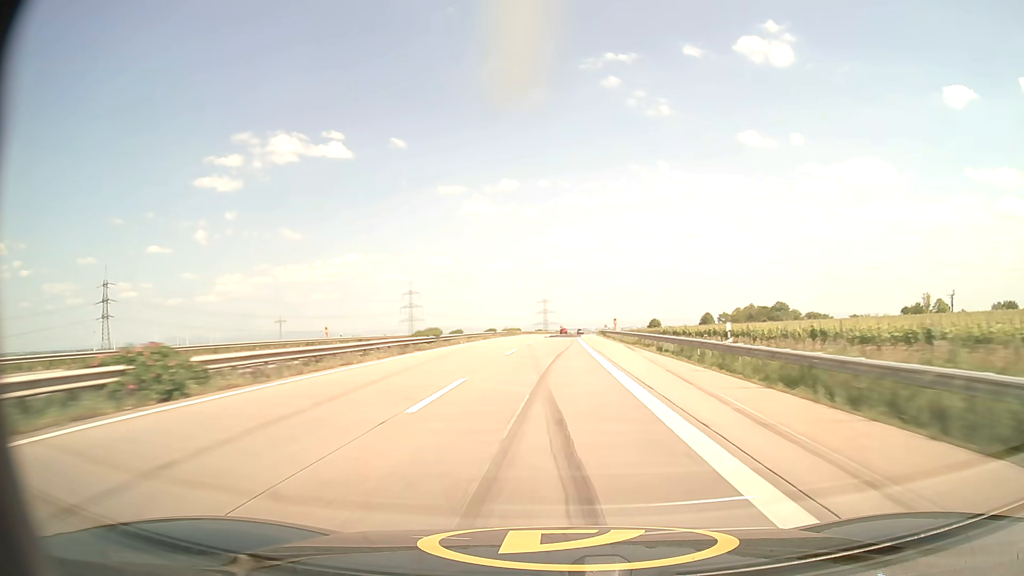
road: motorway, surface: asphalt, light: Day
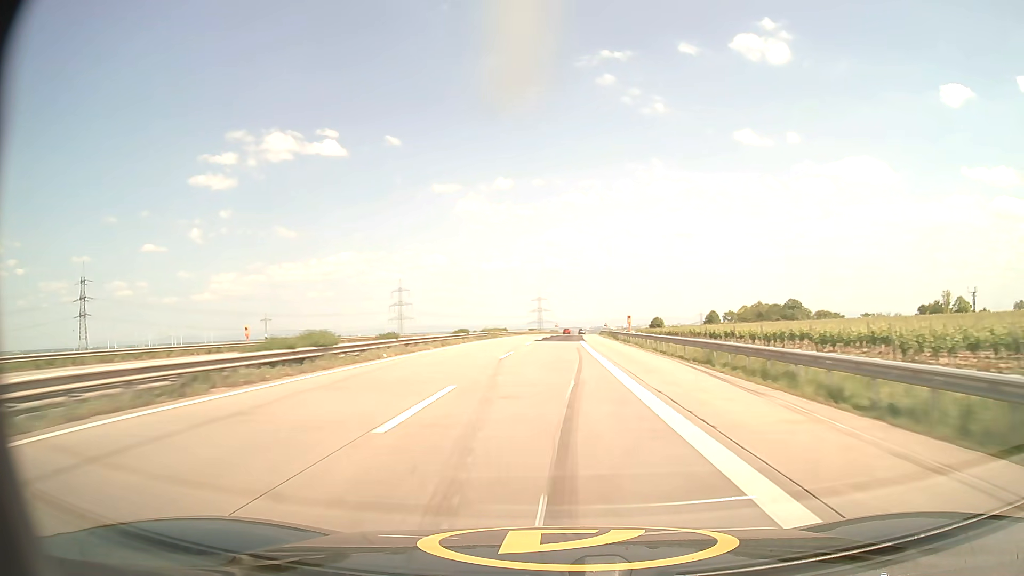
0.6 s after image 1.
(+0.1, +20.6) m; 0°
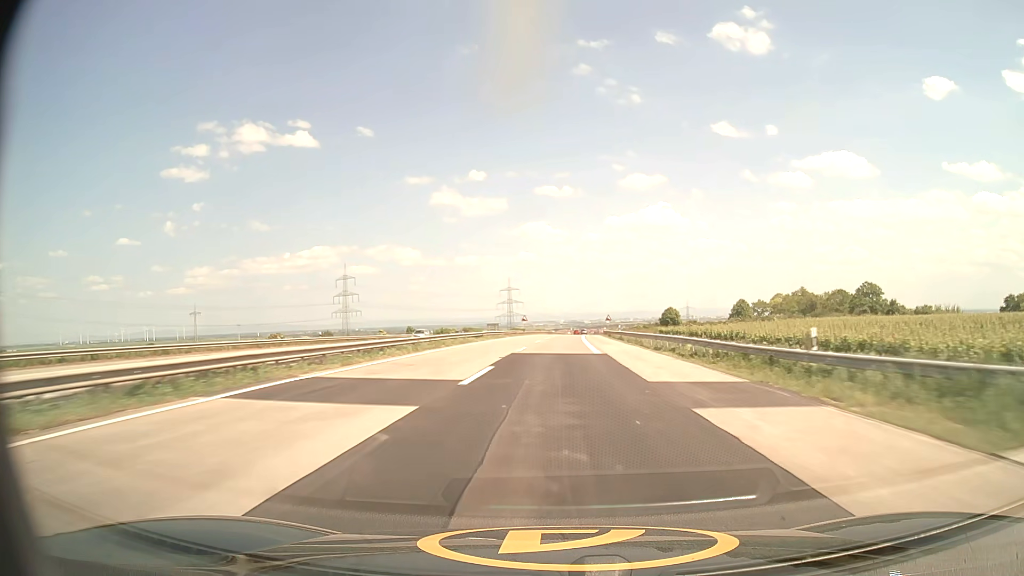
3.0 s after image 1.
(+1.6, +82.4) m; +2°
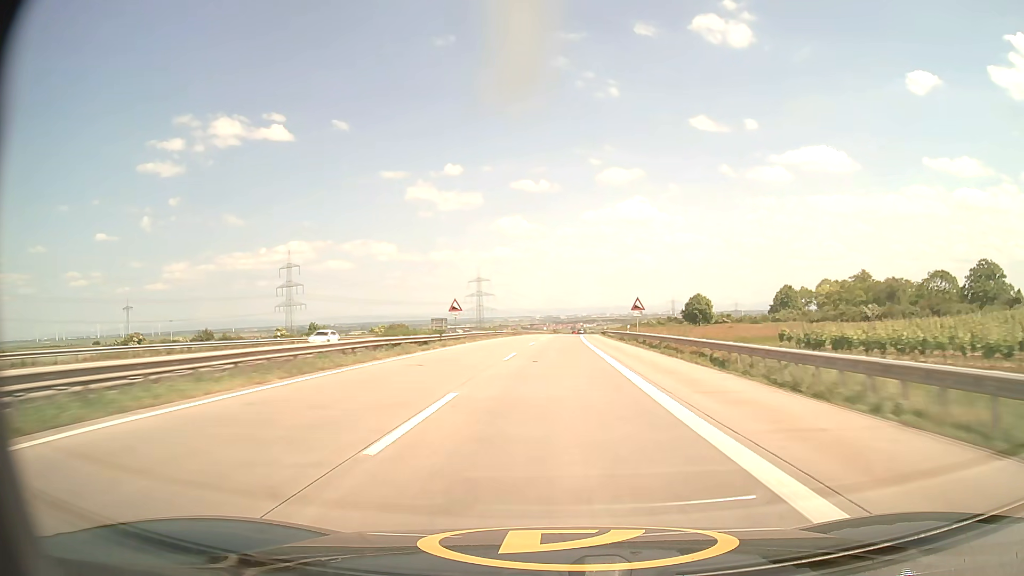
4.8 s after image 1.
(+1.1, +62.5) m; +2°
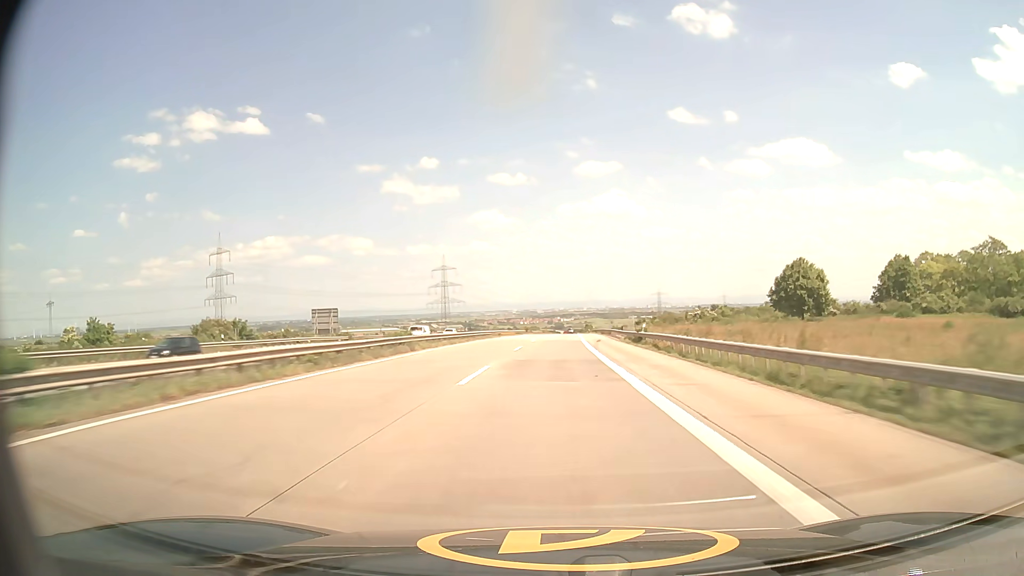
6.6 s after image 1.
(+1.1, +63.6) m; +2°
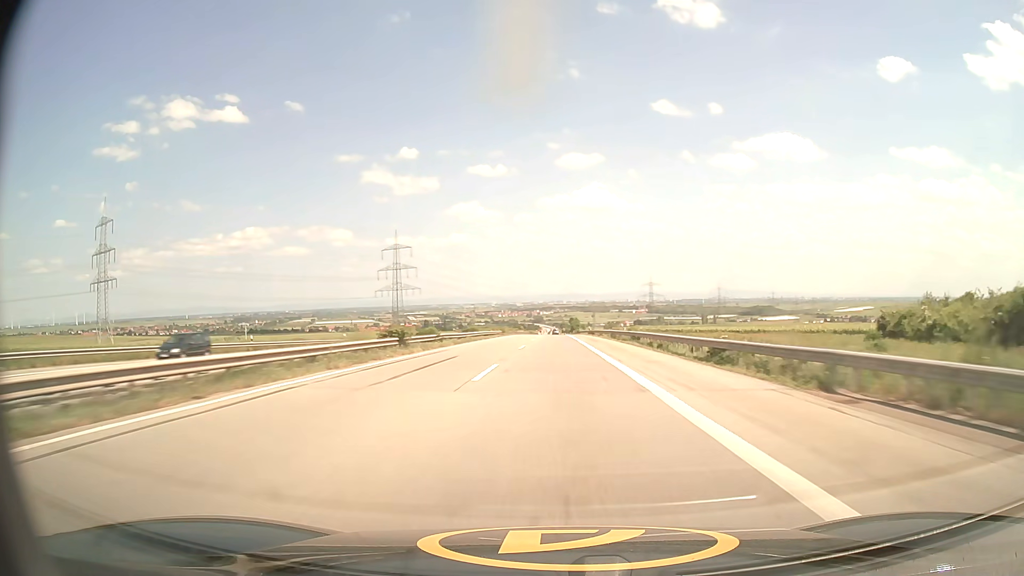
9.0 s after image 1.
(+1.4, +86.5) m; +2°
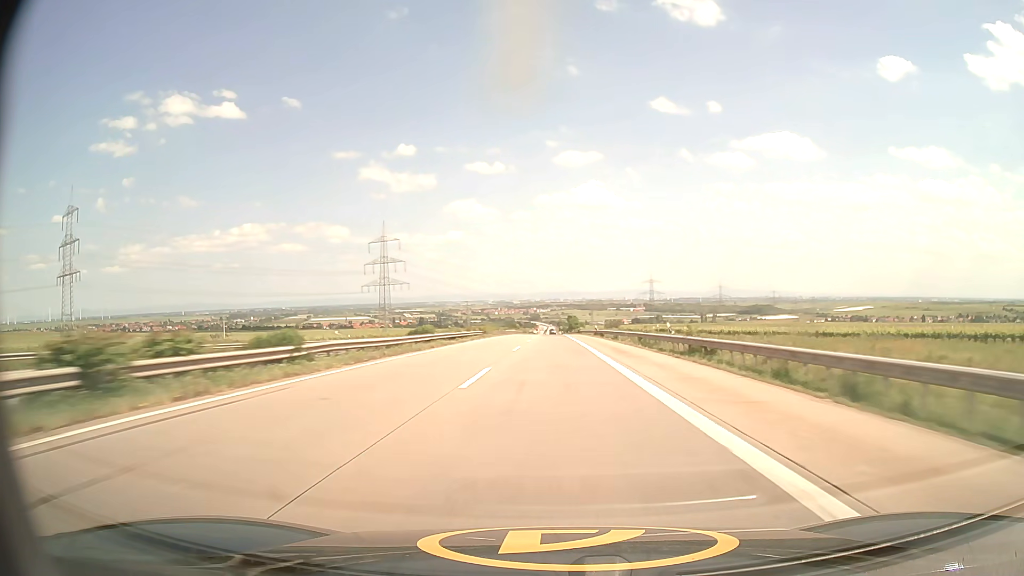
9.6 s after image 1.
(0.0, +22.1) m; 0°
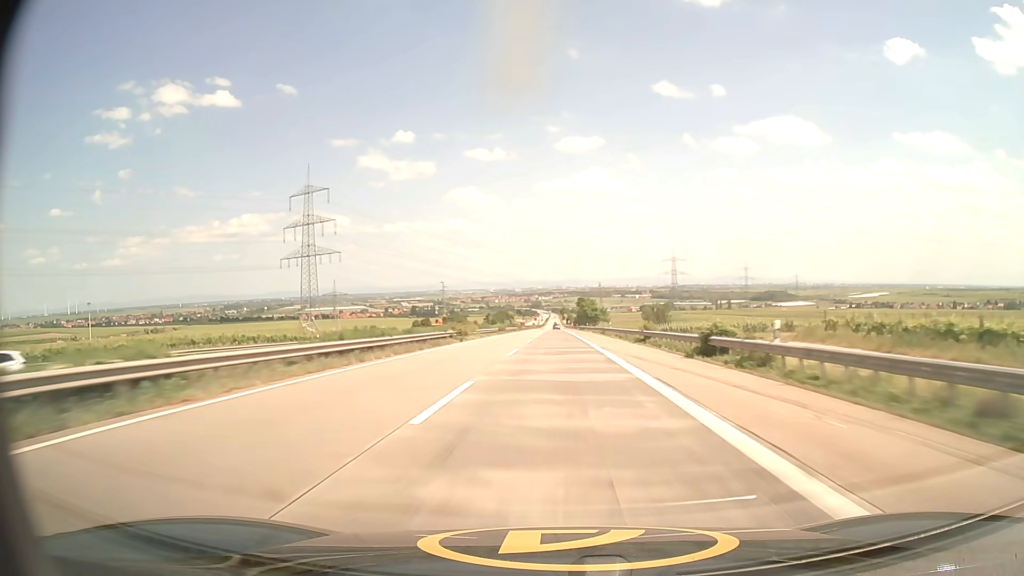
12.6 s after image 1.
(-0.1, +112.7) m; 0°
(0, +10) (0, +20) (0, +30) (0, +40) (0, +50) (0, +60) (0, +70) (0, +80) (0, +90) (0, +100) m
